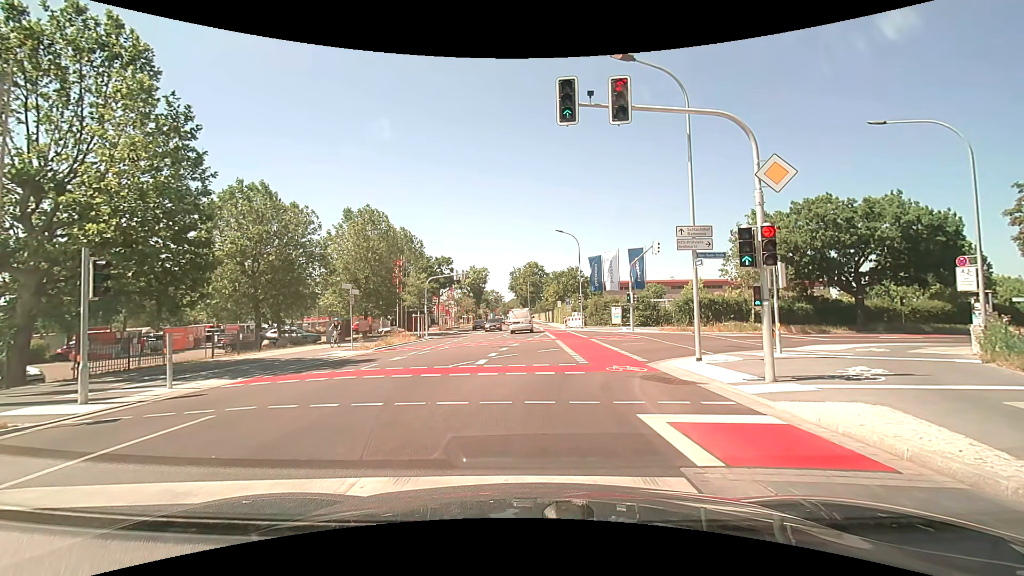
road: tertiary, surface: asphalt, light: Day
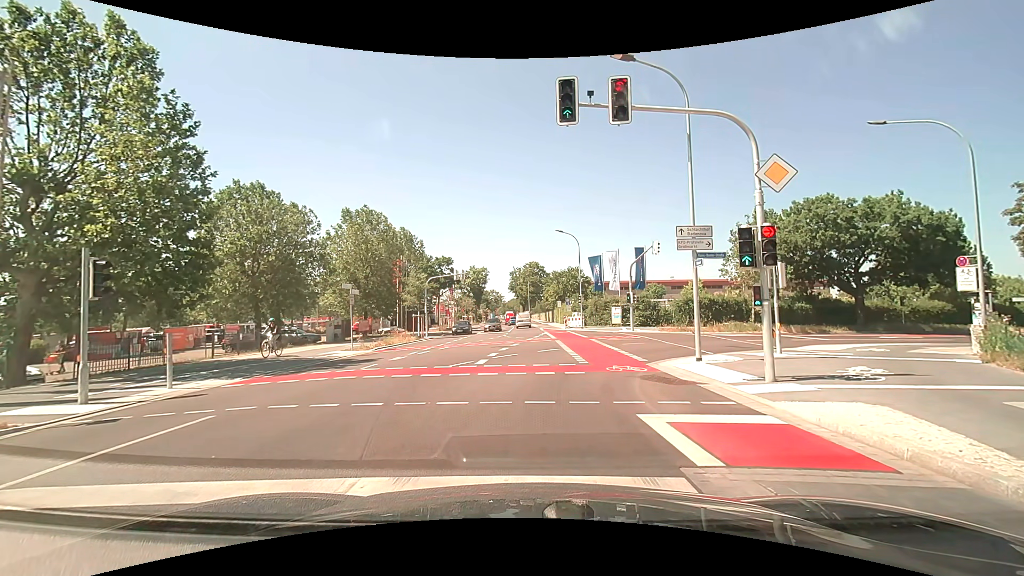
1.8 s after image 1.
(0.0, 0.0) m; 0°
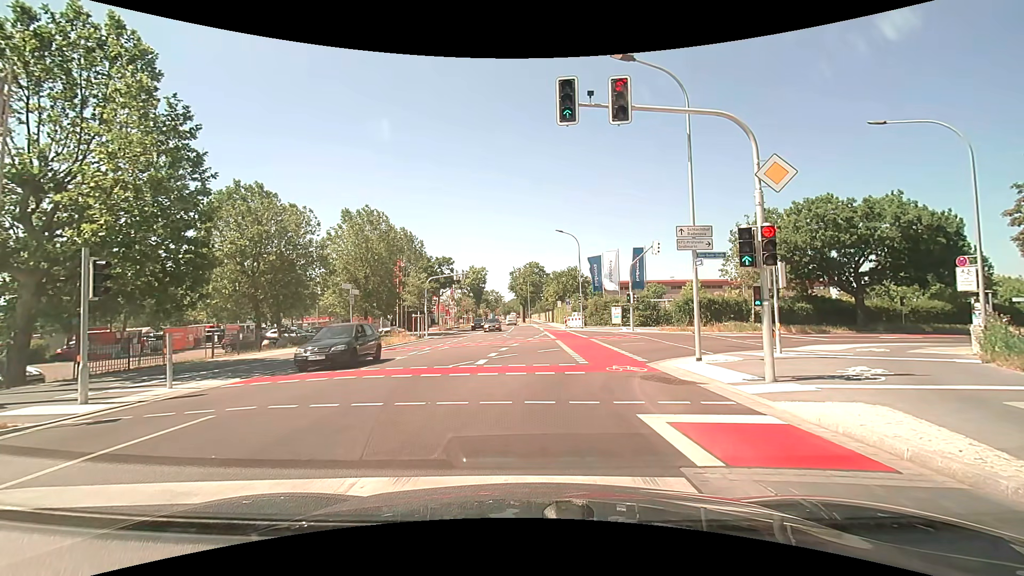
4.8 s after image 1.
(0.0, 0.0) m; 0°
(0, +10) (+3, +19) (+10, +27) (+19, +31) (+28, +35) (+37, +38) (+46, +42) (+56, +46) (+65, +50) (+74, +53) m
